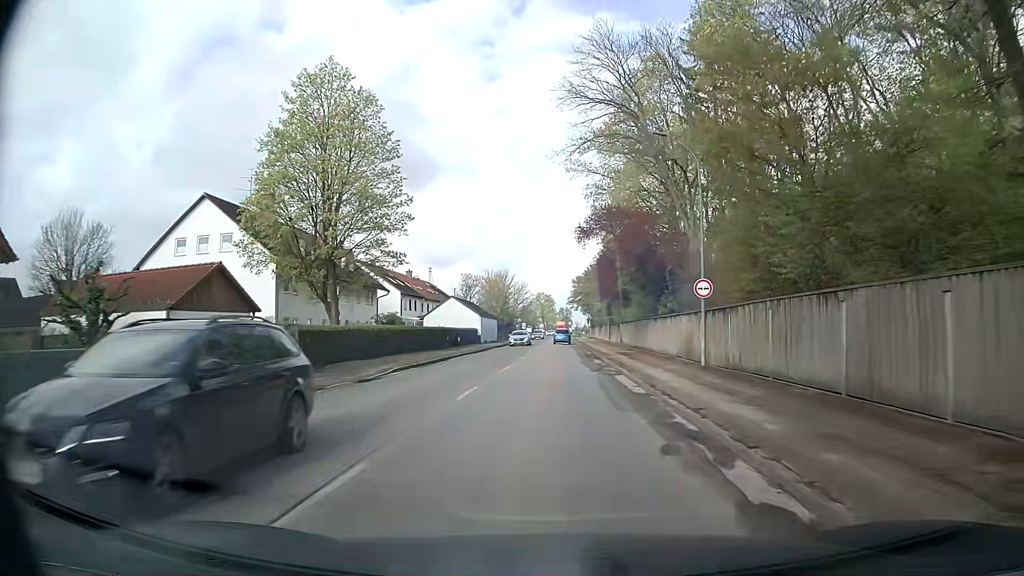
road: secondary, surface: asphalt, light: Day
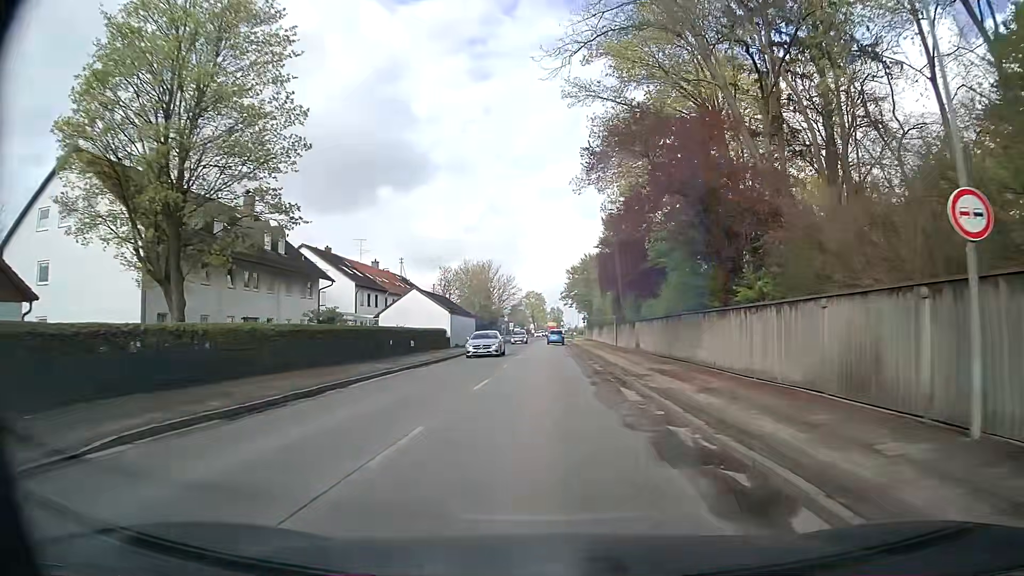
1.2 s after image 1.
(0.0, +15.2) m; 0°
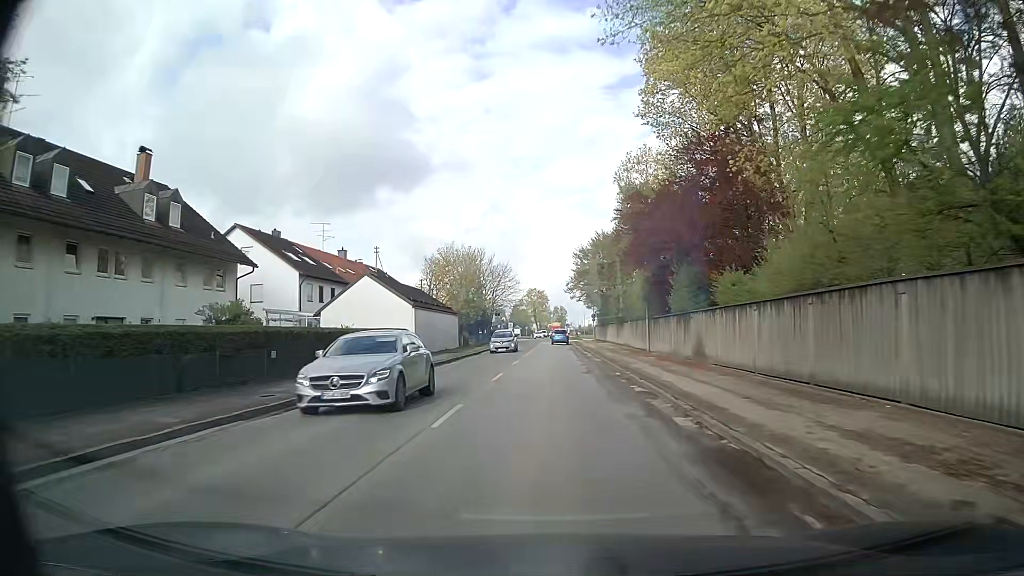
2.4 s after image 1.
(0.0, +15.3) m; 0°
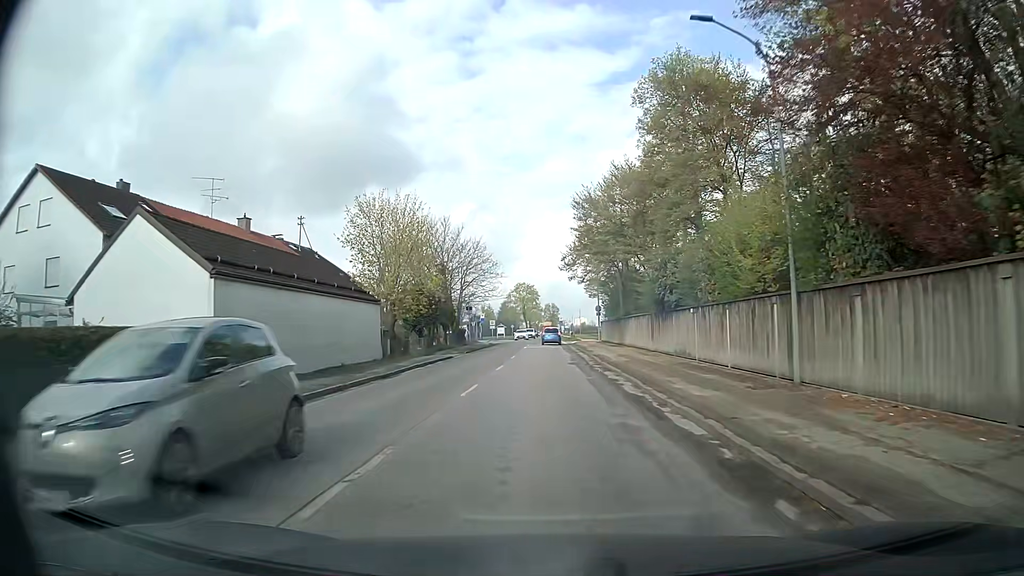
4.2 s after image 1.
(0.0, +22.7) m; 0°
